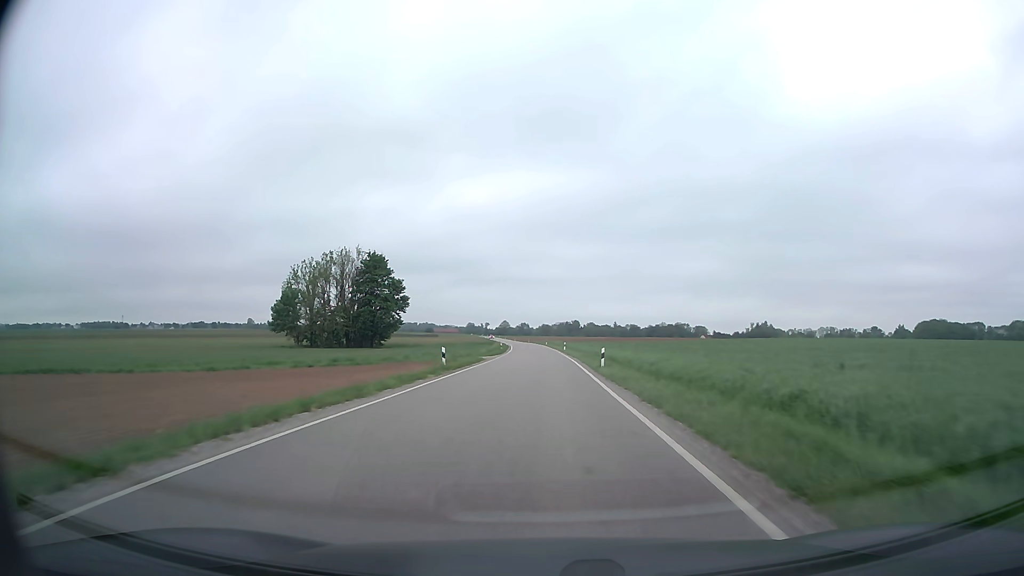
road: secondary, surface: asphalt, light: Day
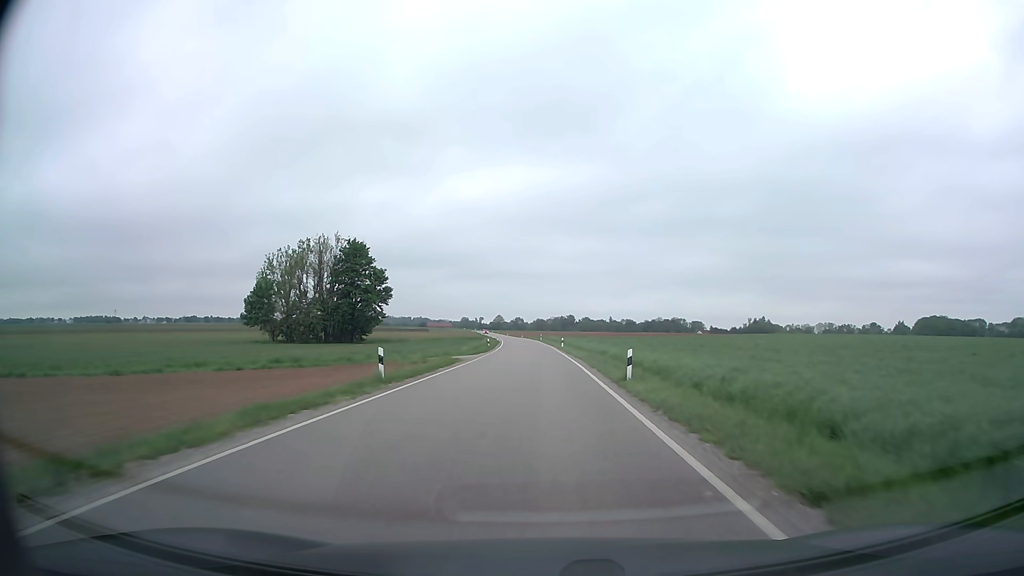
(0.0, +10.5) m; 0°
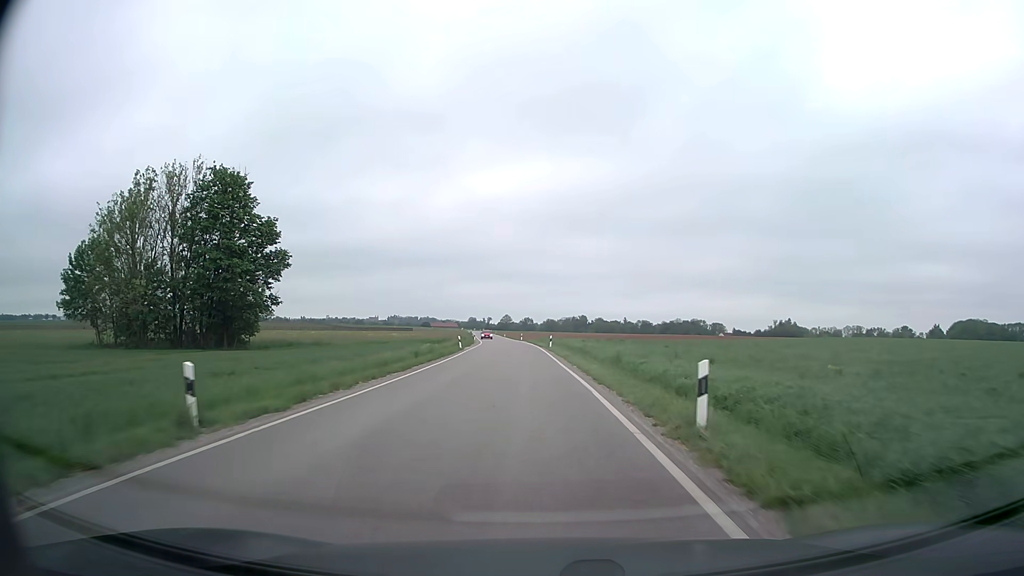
(-0.1, +54.7) m; -1°
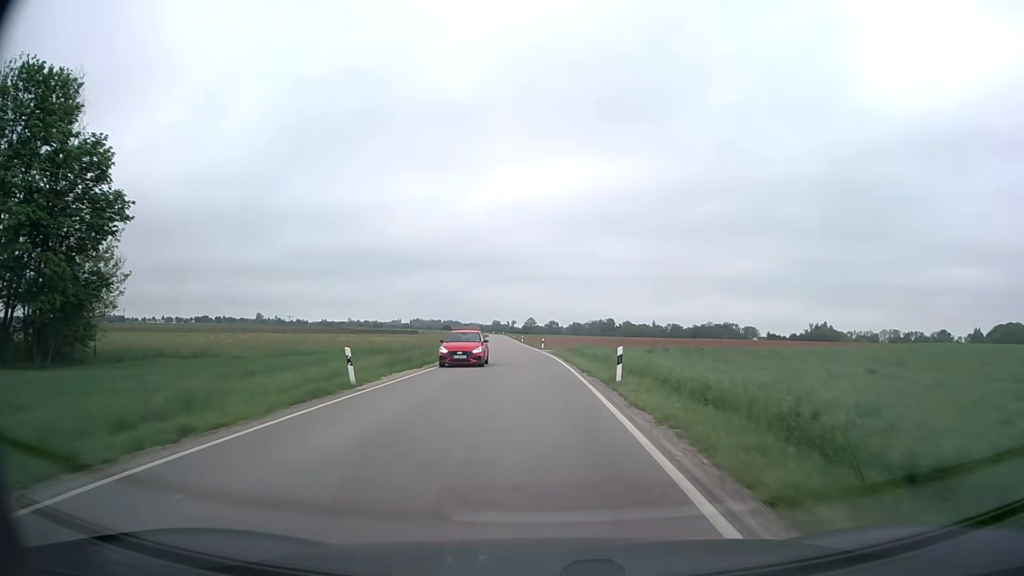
(-0.7, +34.0) m; -2°
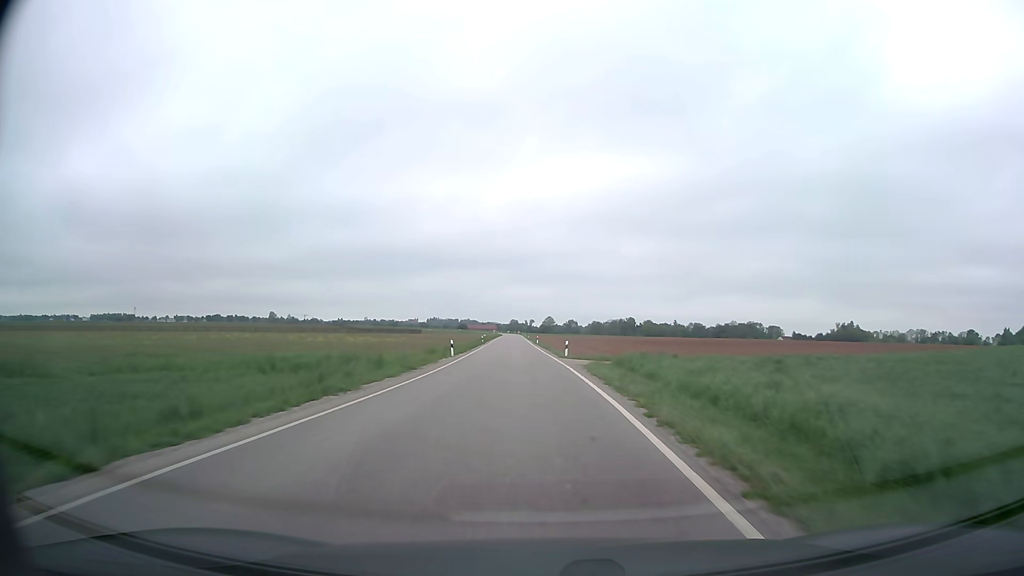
(-0.3, +23.0) m; -2°
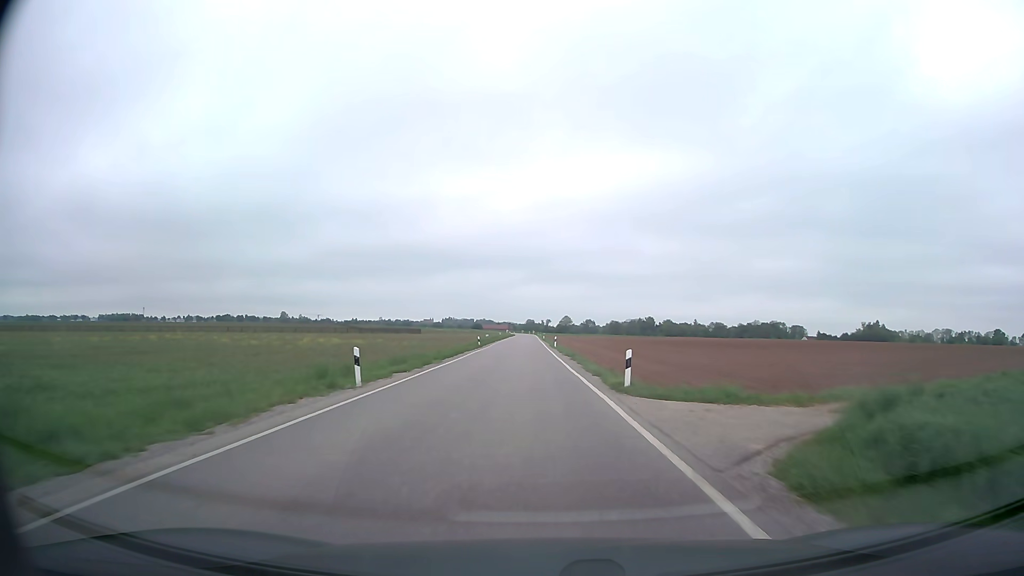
(-0.3, +23.1) m; -1°
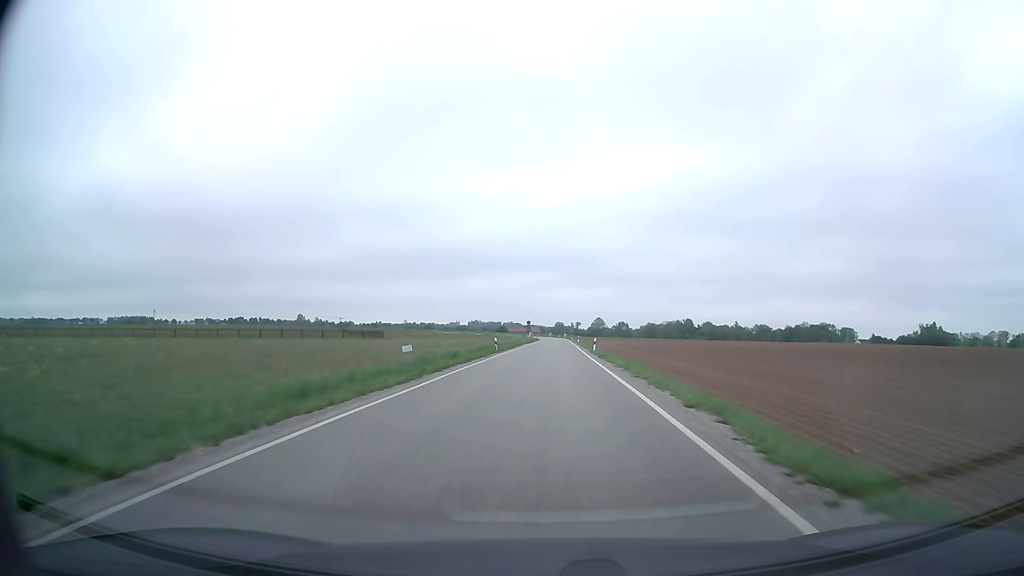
(-1.4, +59.7) m; -2°
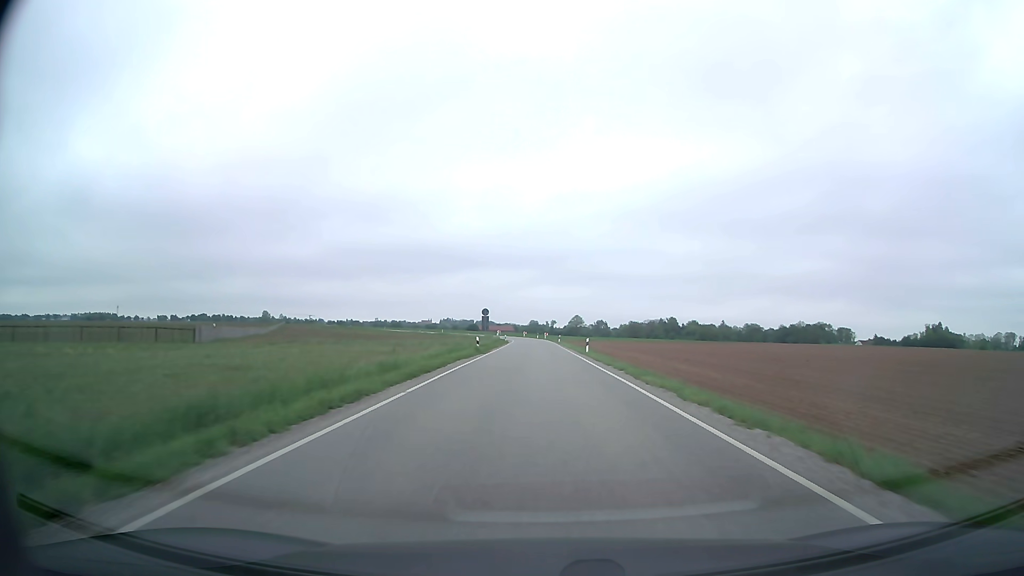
(+0.3, +49.4) m; +2°
(0, +10) (0, +20) (0, +30) (0, +40) (0, +50) (0, +60) (0, +70) (0, +80) (-1, +90) (-1, +100) m
